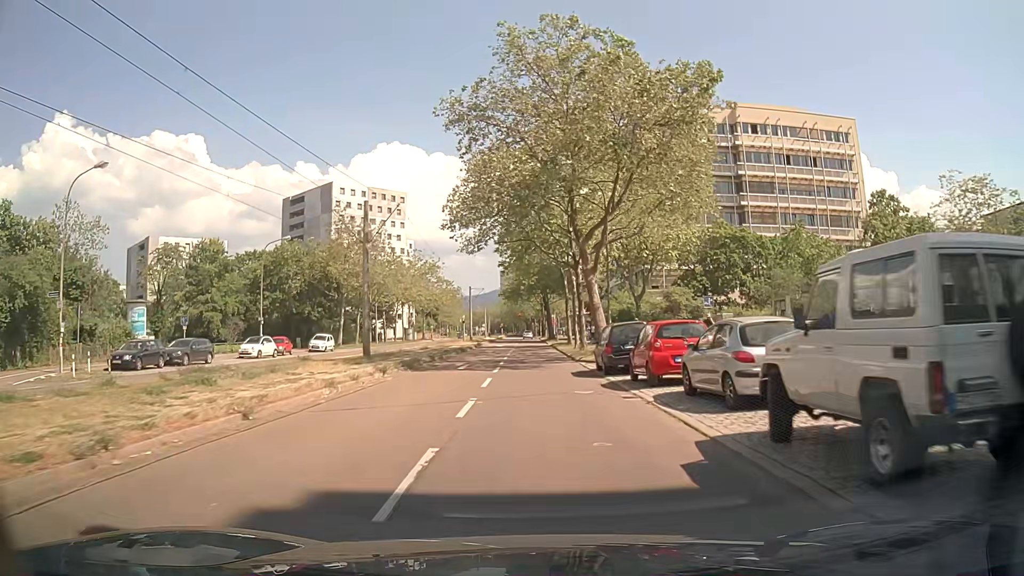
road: tertiary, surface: asphalt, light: Day
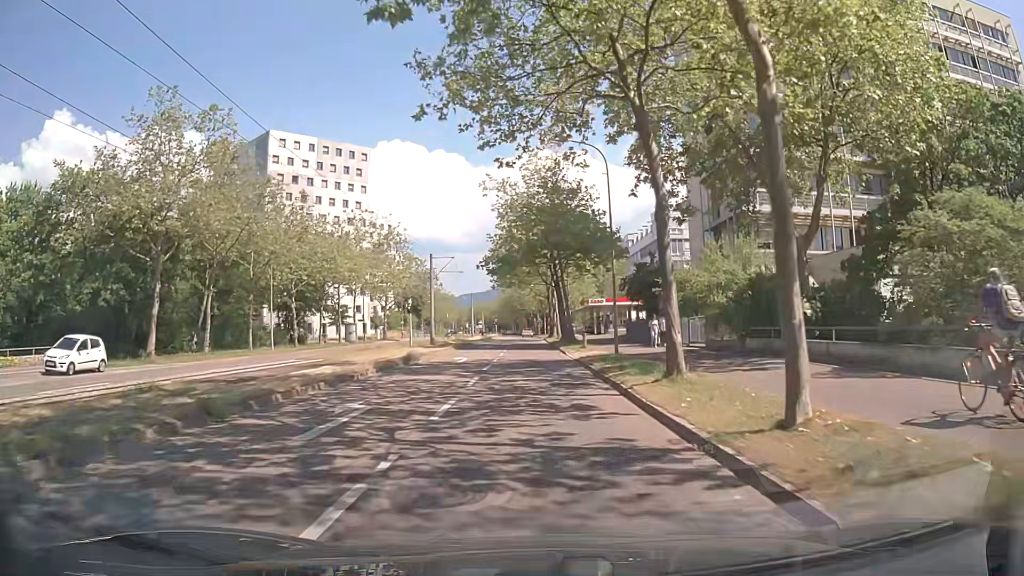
(-0.5, +36.3) m; -1°
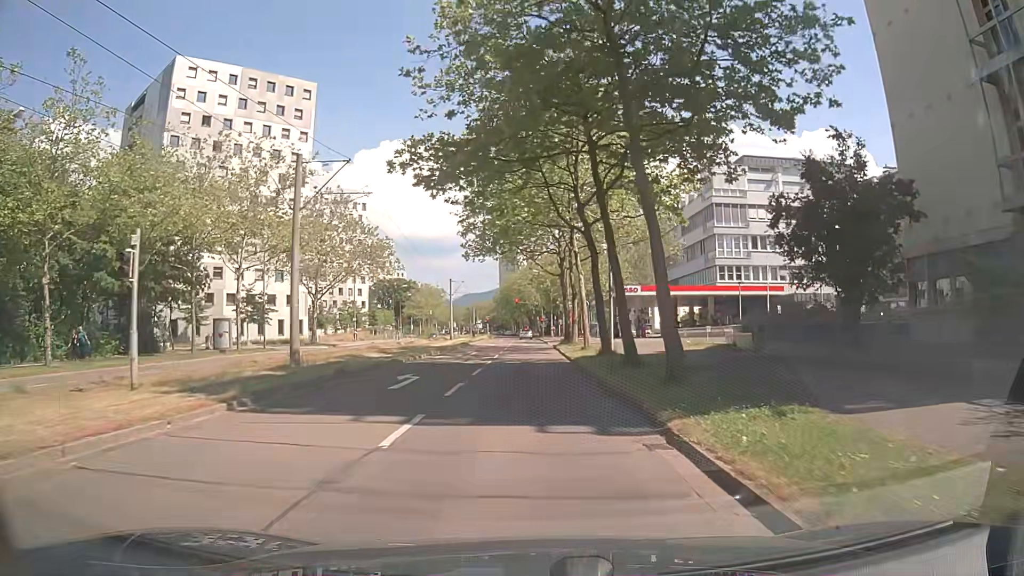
(0.0, +32.5) m; -1°
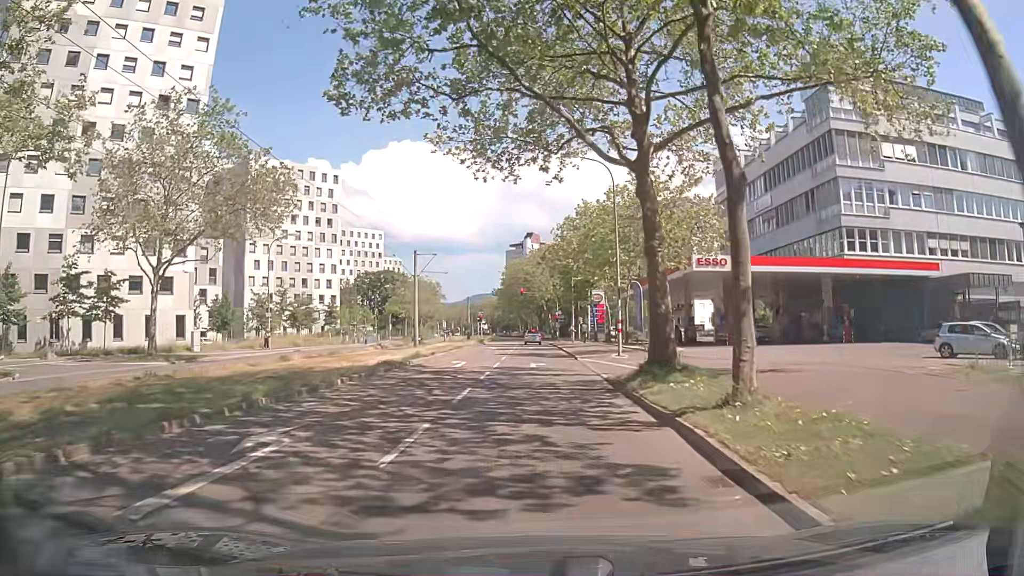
(0.0, +30.6) m; 0°
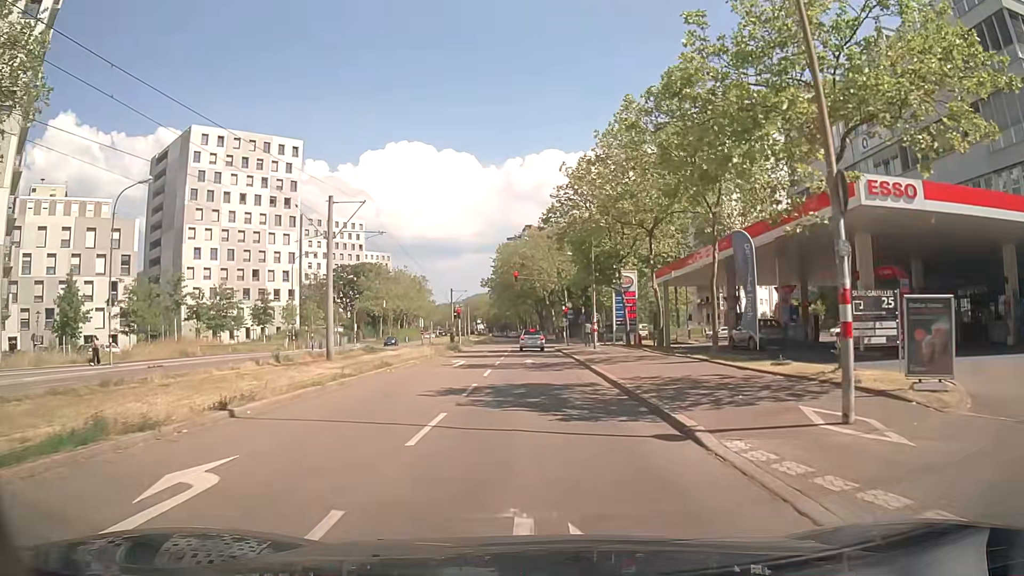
(-0.2, +22.3) m; -1°
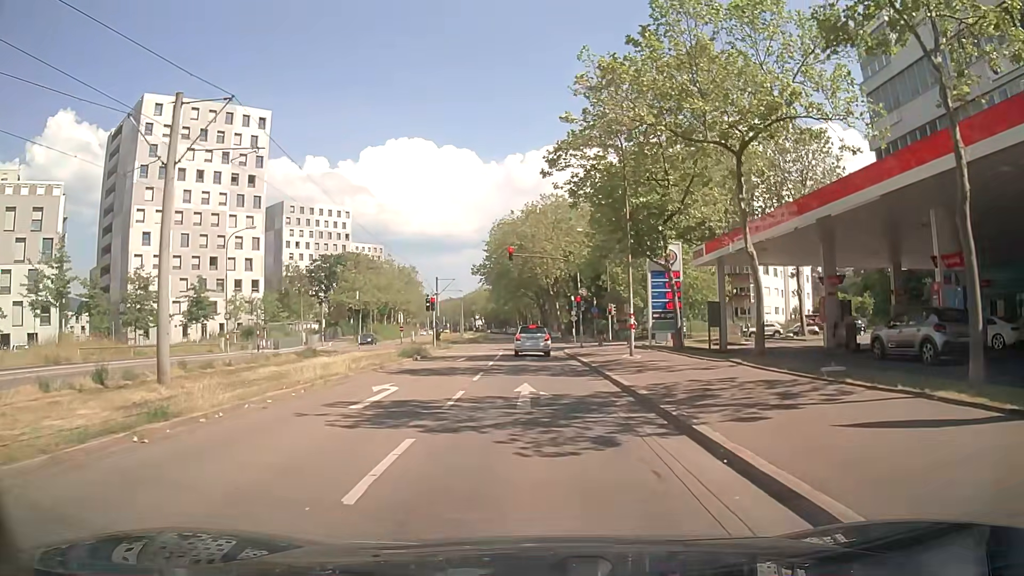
(+0.2, +14.5) m; 0°
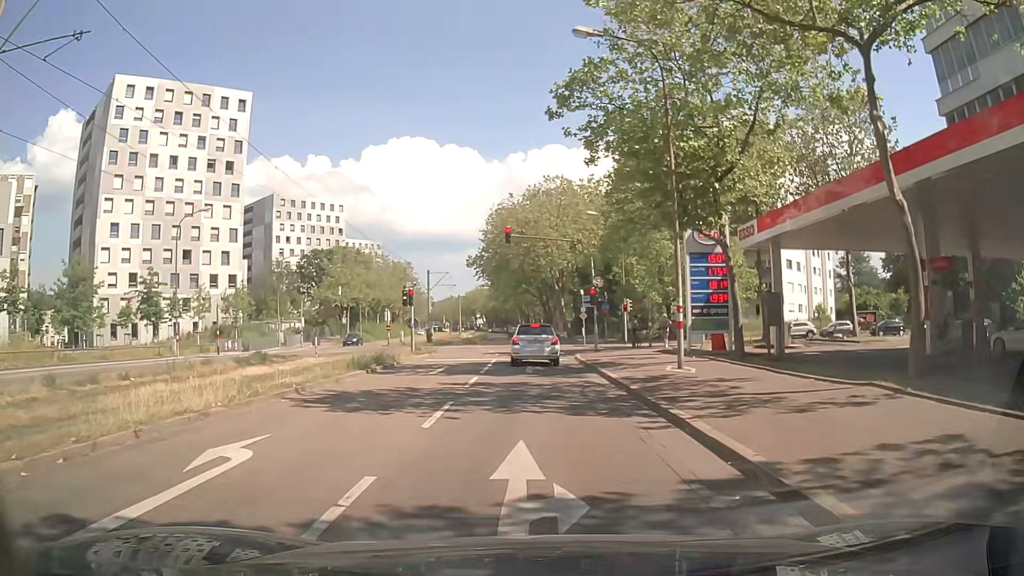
(+0.1, +7.8) m; 0°
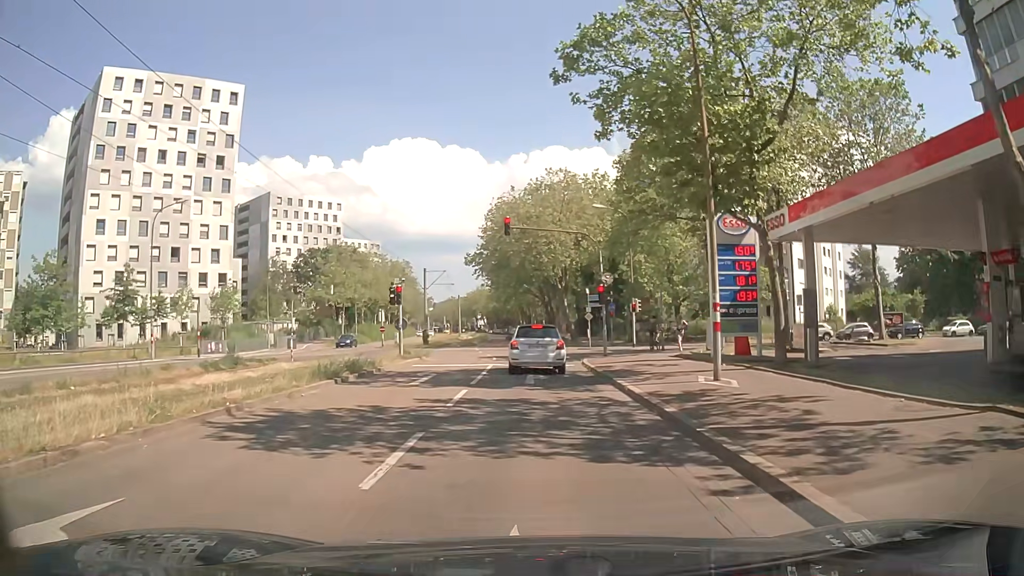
(0.0, +3.3) m; -1°
